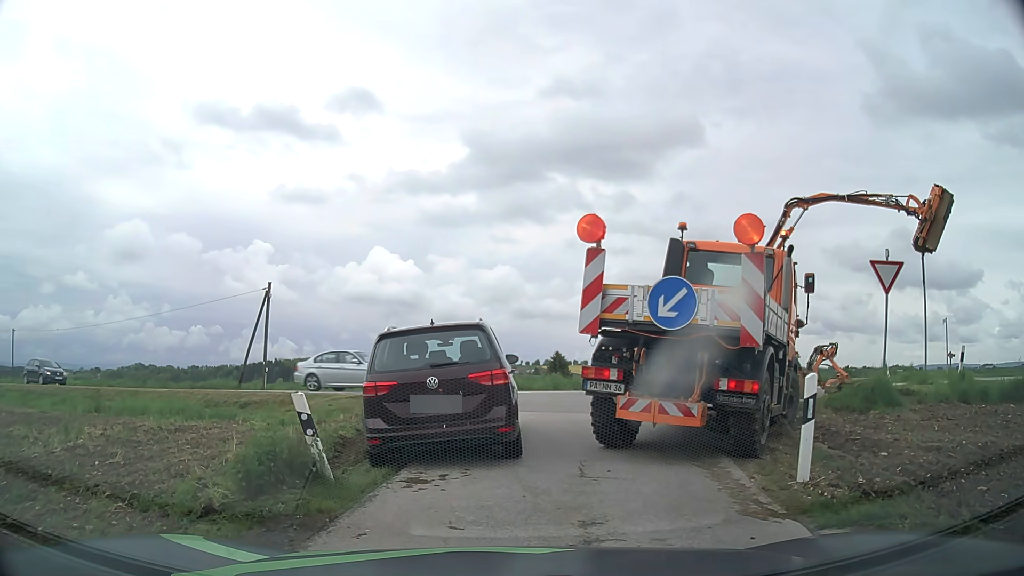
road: unclassified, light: Day
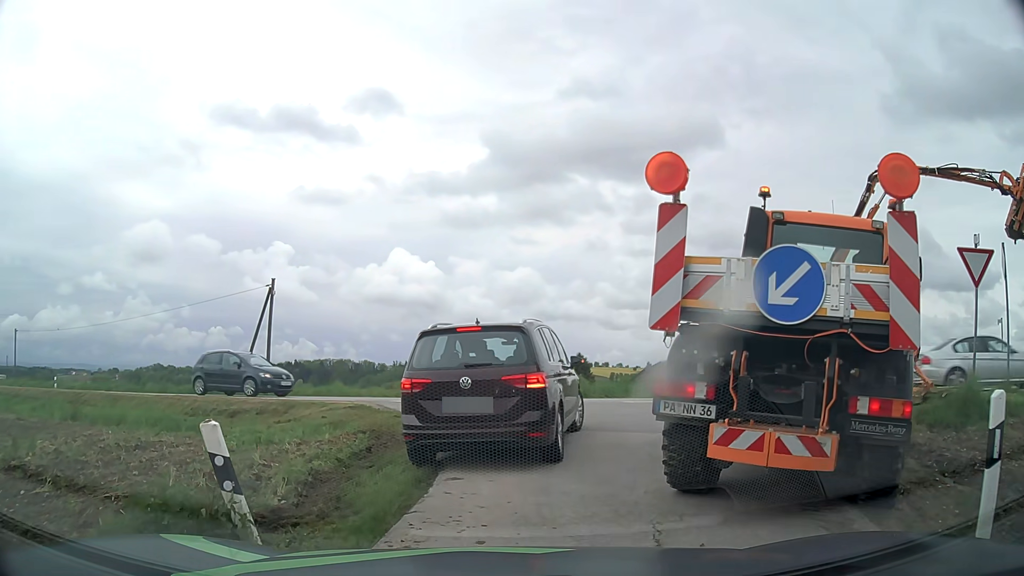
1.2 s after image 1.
(-0.1, +2.7) m; -2°
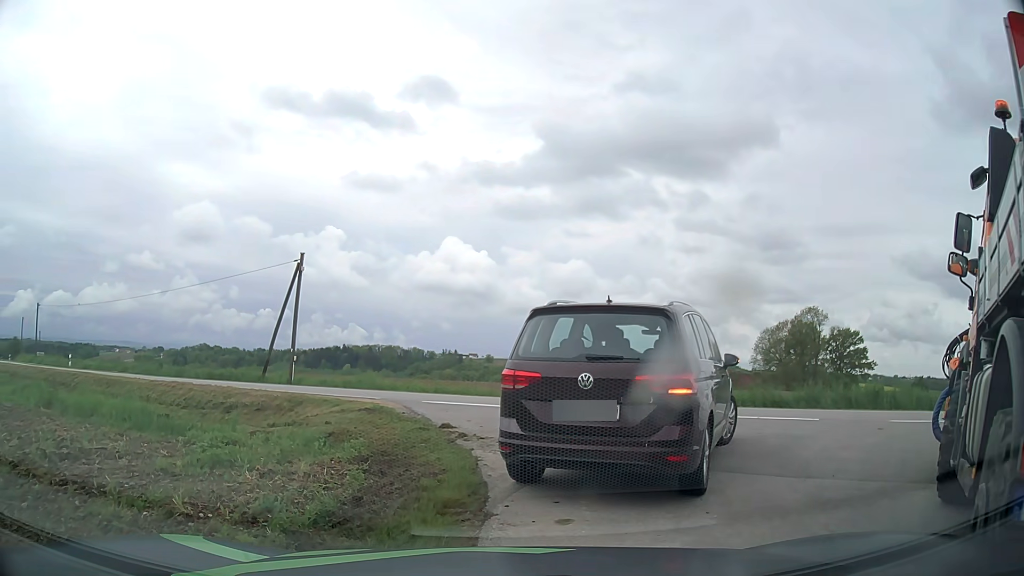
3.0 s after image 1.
(-0.1, +3.6) m; -6°
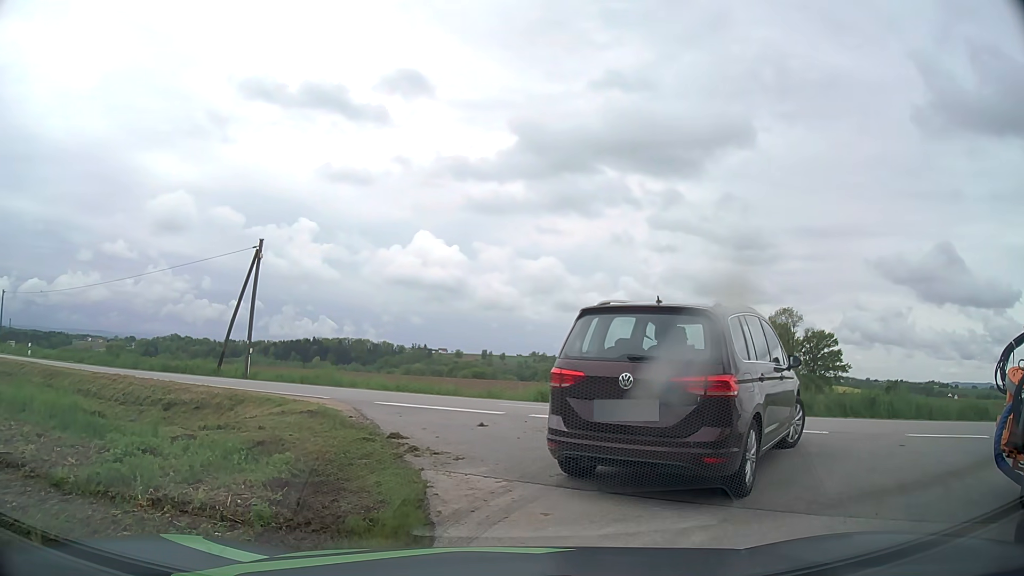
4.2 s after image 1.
(0.0, +1.6) m; +1°
